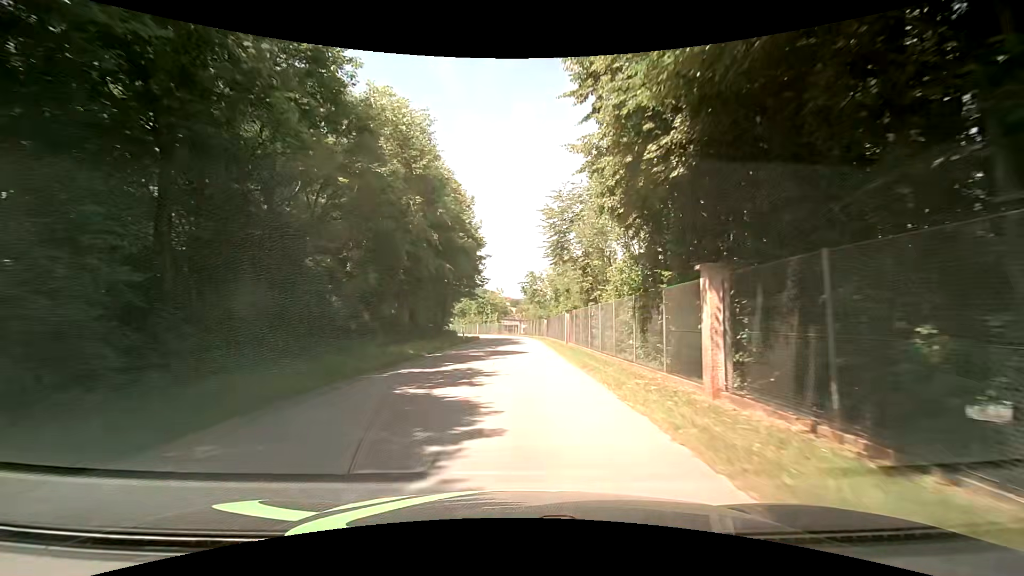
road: residential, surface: asphalt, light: Day
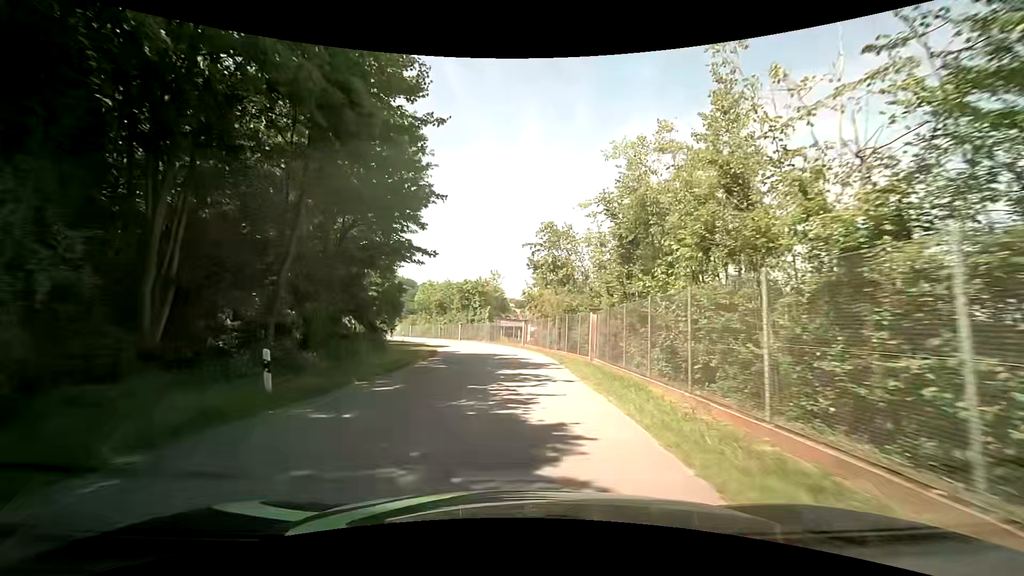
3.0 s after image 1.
(+0.2, +35.6) m; 0°
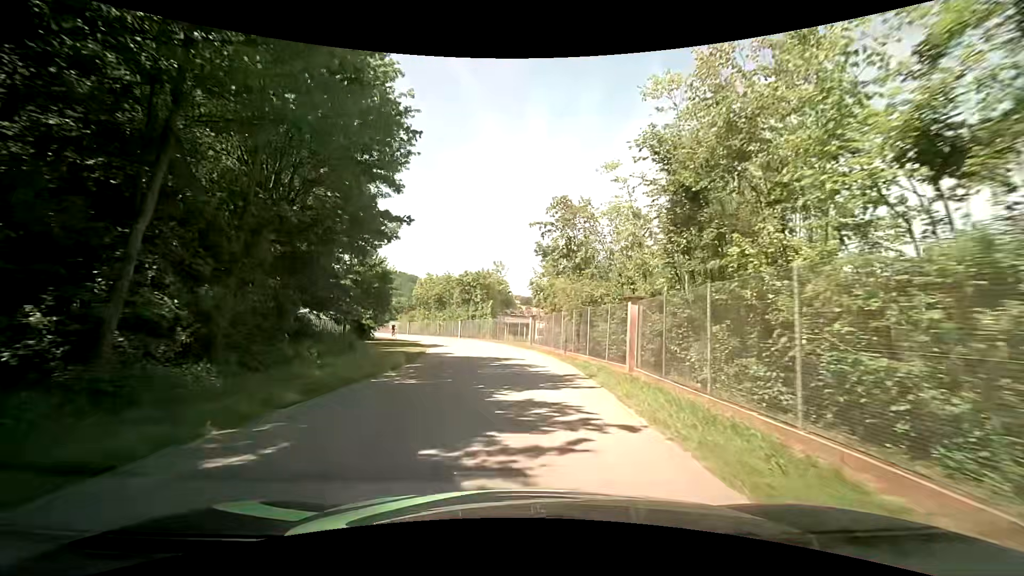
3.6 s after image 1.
(0.0, +6.4) m; -1°
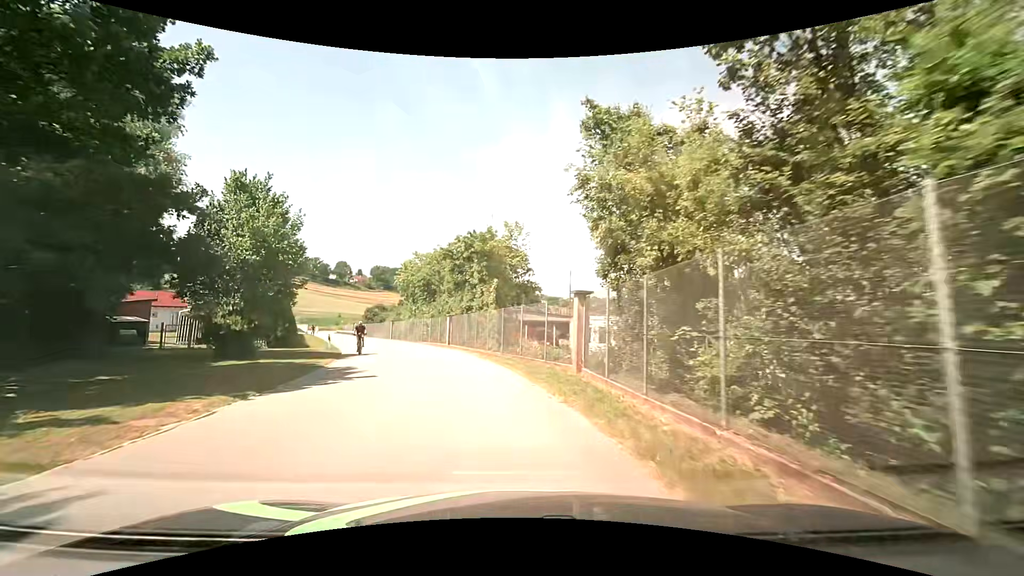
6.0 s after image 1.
(+0.3, +23.8) m; -3°
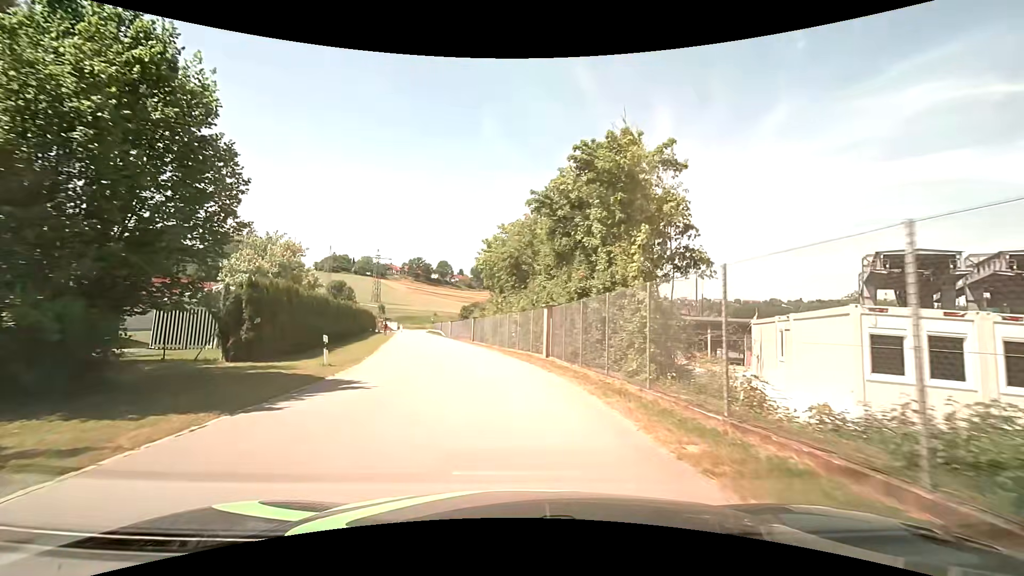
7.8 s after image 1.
(-1.7, +15.7) m; -12°
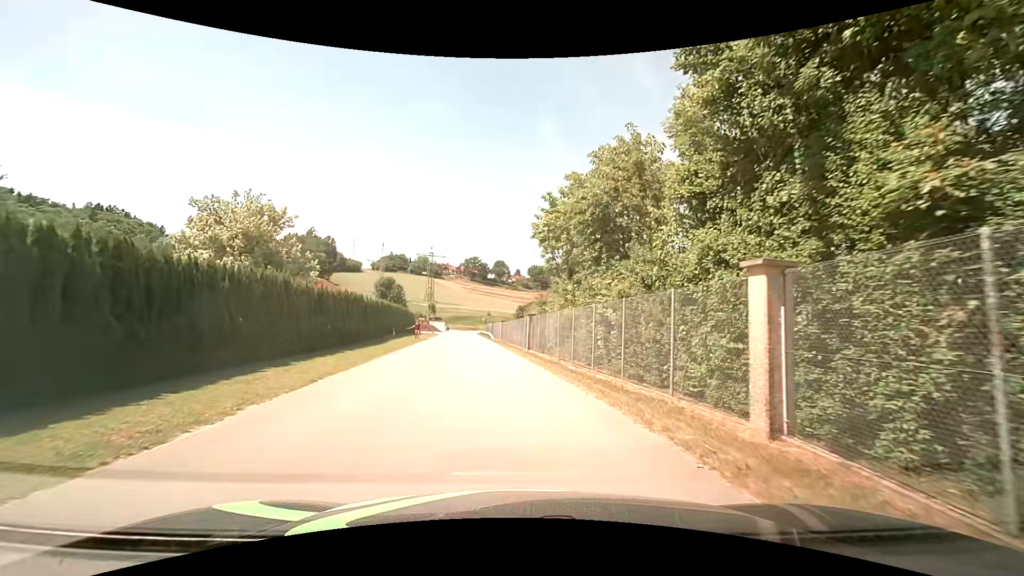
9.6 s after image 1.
(-0.7, +14.3) m; -6°
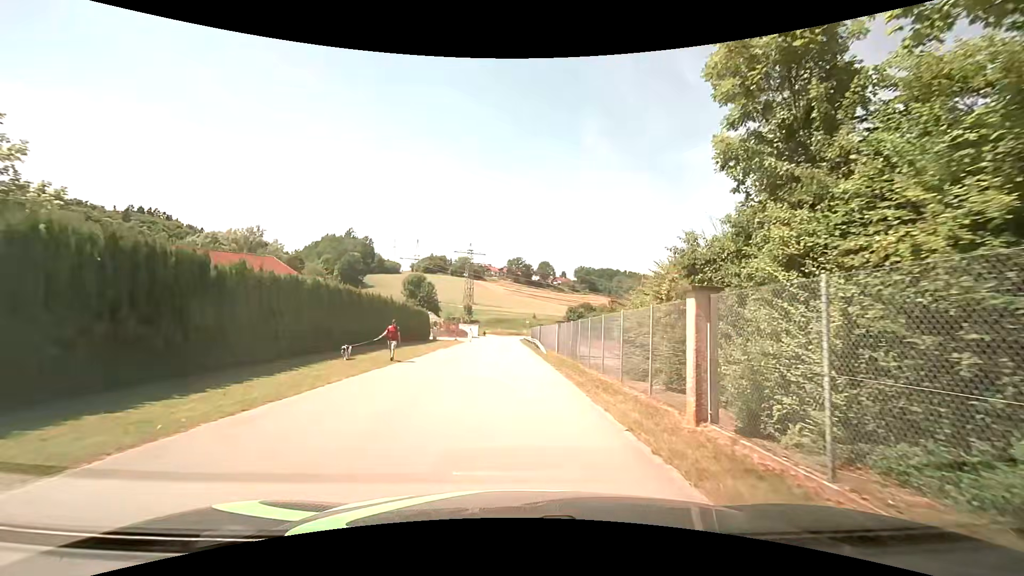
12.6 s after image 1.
(-1.3, +22.3) m; -5°
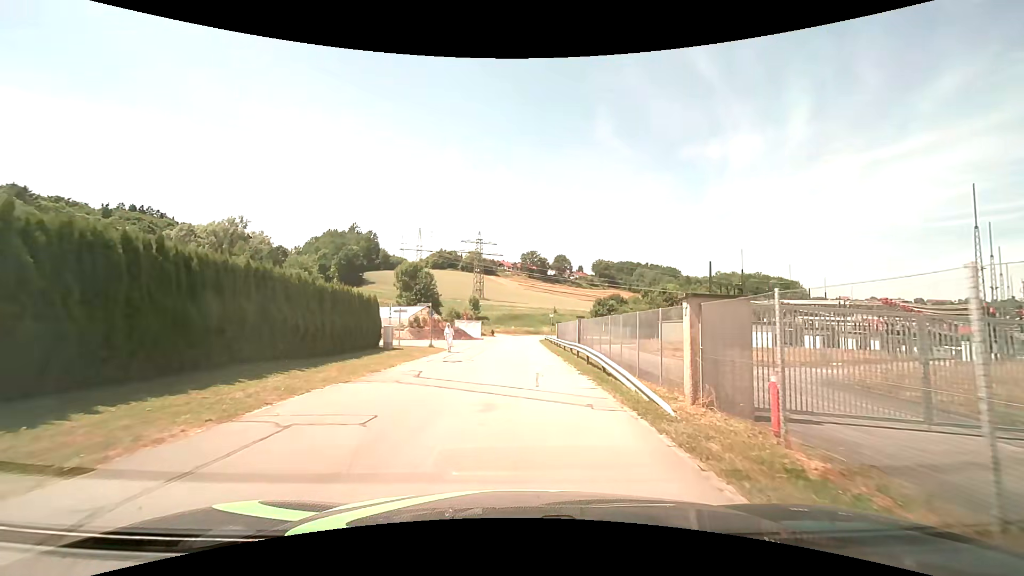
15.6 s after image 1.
(-0.6, +22.8) m; -2°
(0, +10) (0, +20) (0, +30) (0, +40) (0, +50) (0, +60) (+1, +70) (+3, +80) (+8, +88) (+15, +96) m
